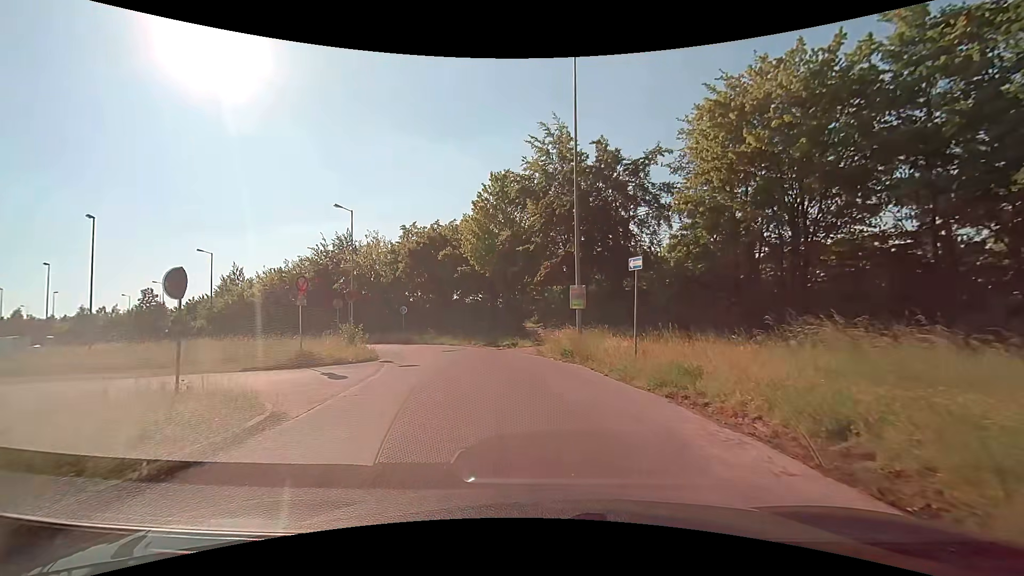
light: Day
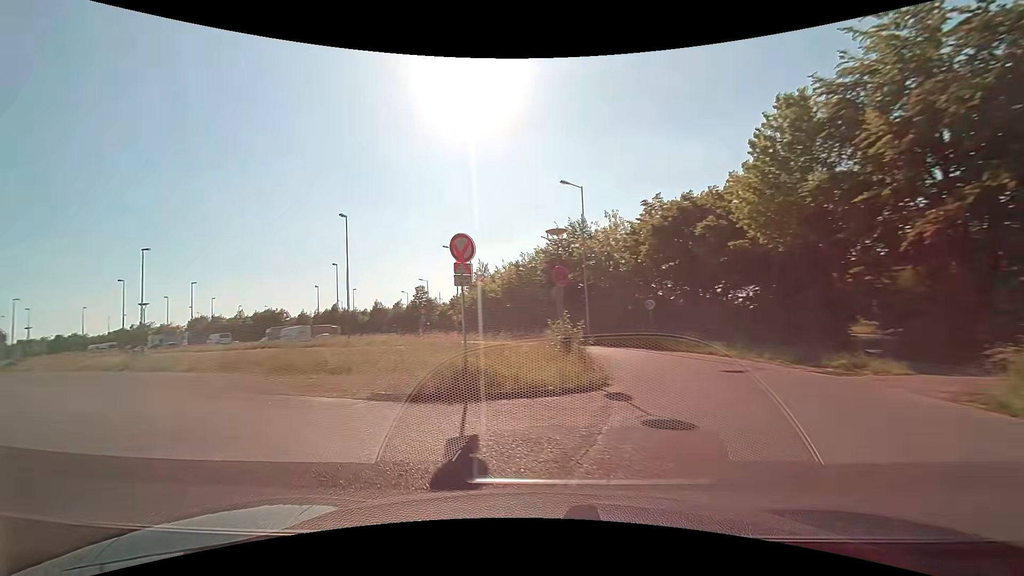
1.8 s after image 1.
(-1.6, +9.2) m; -28°
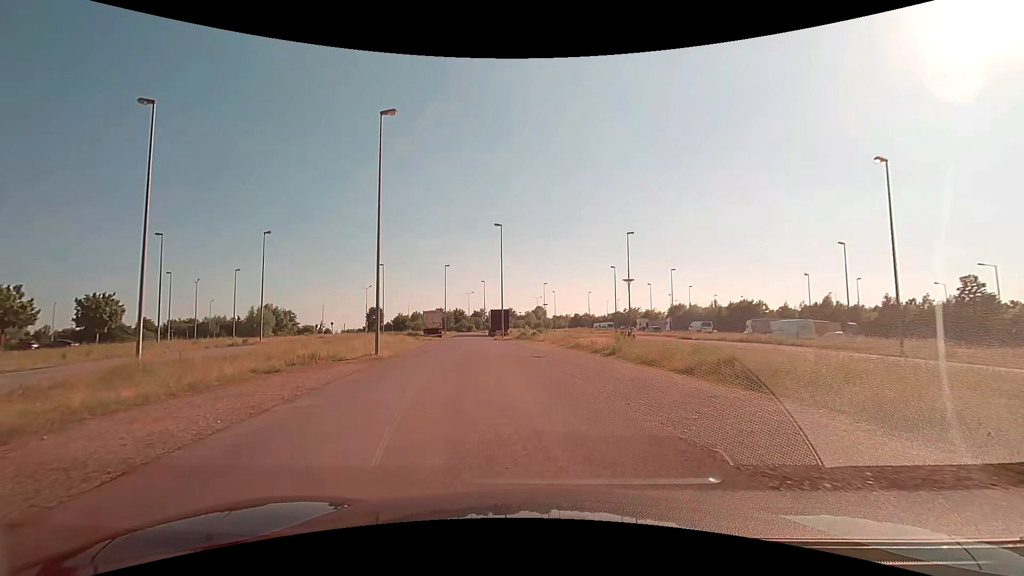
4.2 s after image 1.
(-5.8, +9.9) m; -49°
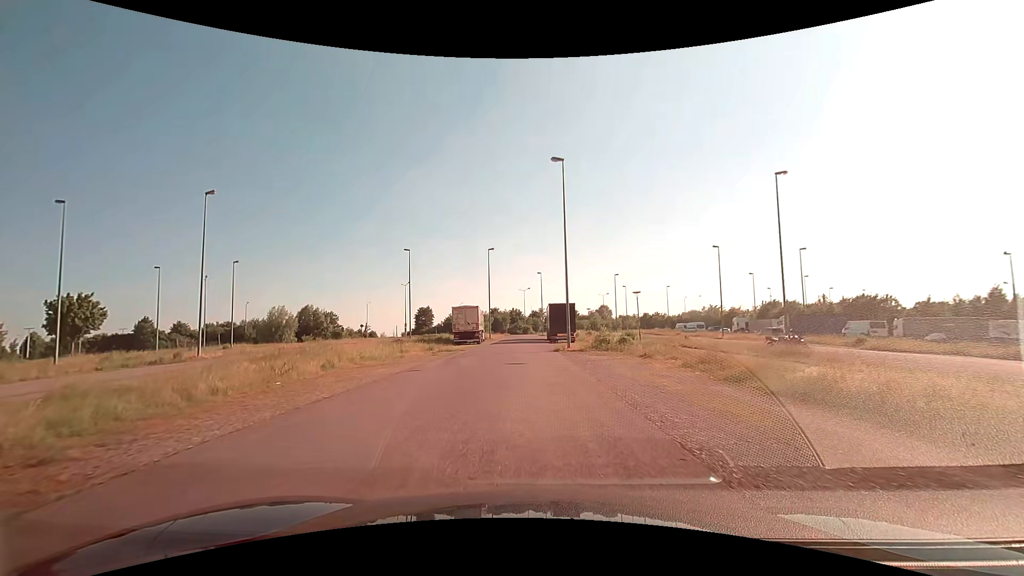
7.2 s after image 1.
(-1.6, +21.7) m; -7°
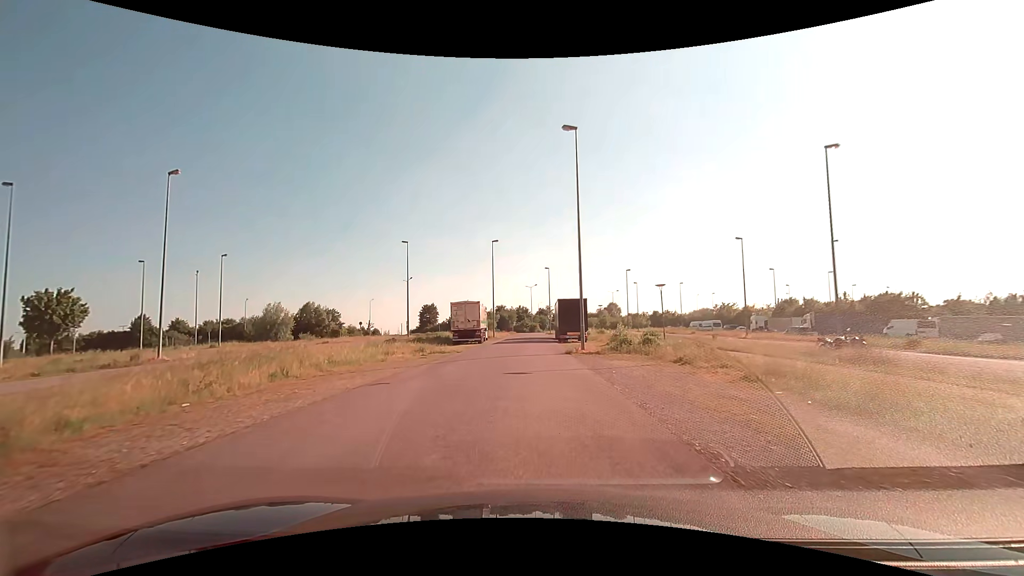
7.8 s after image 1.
(-0.1, +4.7) m; -1°
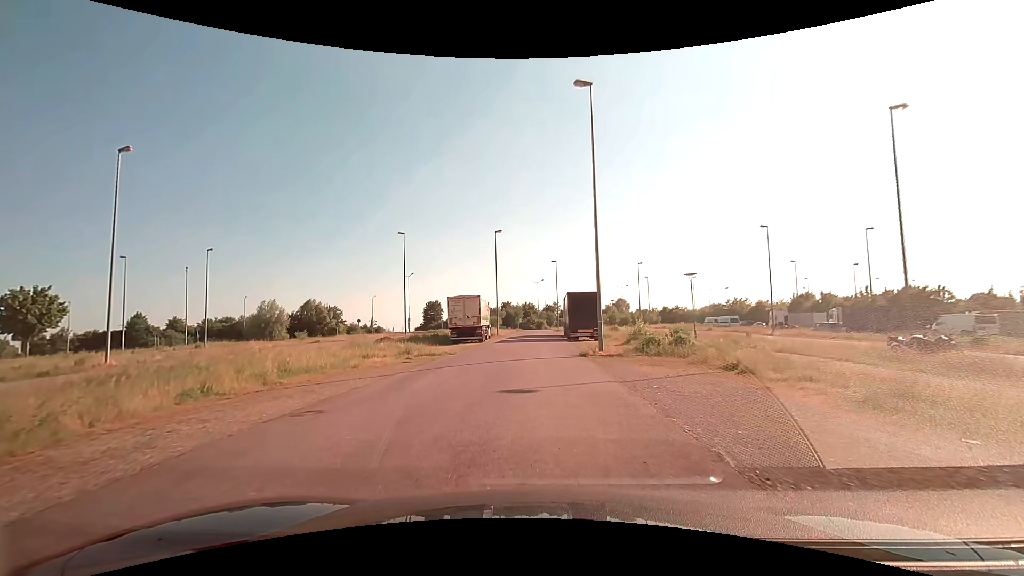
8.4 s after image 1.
(-0.1, +4.5) m; -1°
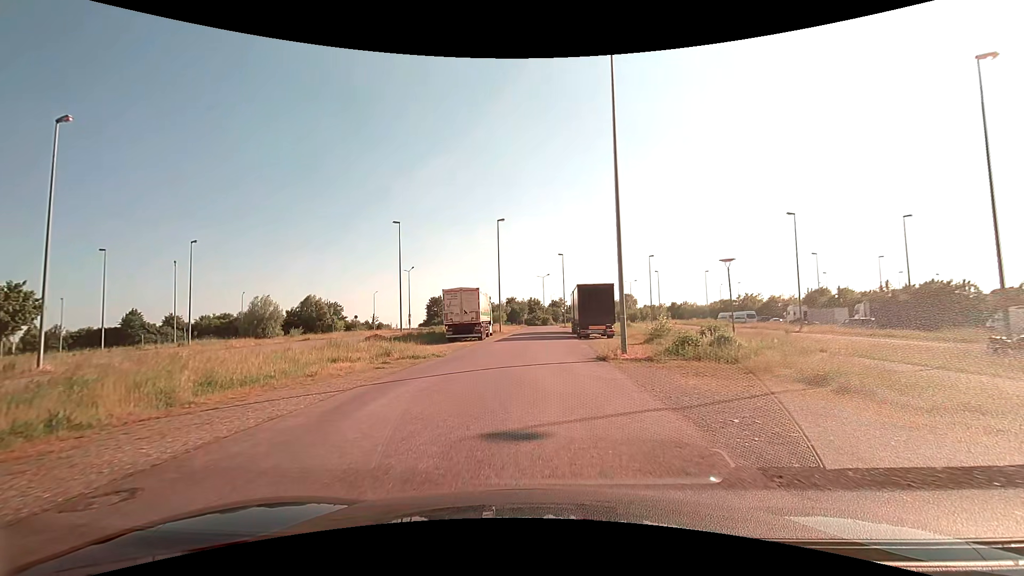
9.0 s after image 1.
(0.0, +4.2) m; -1°
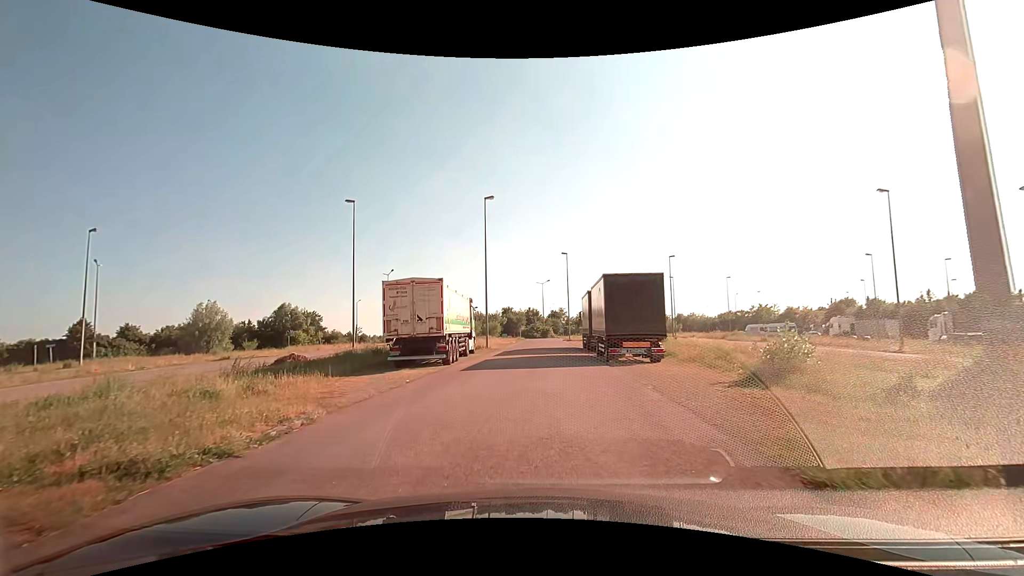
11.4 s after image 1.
(-0.2, +13.6) m; 0°
